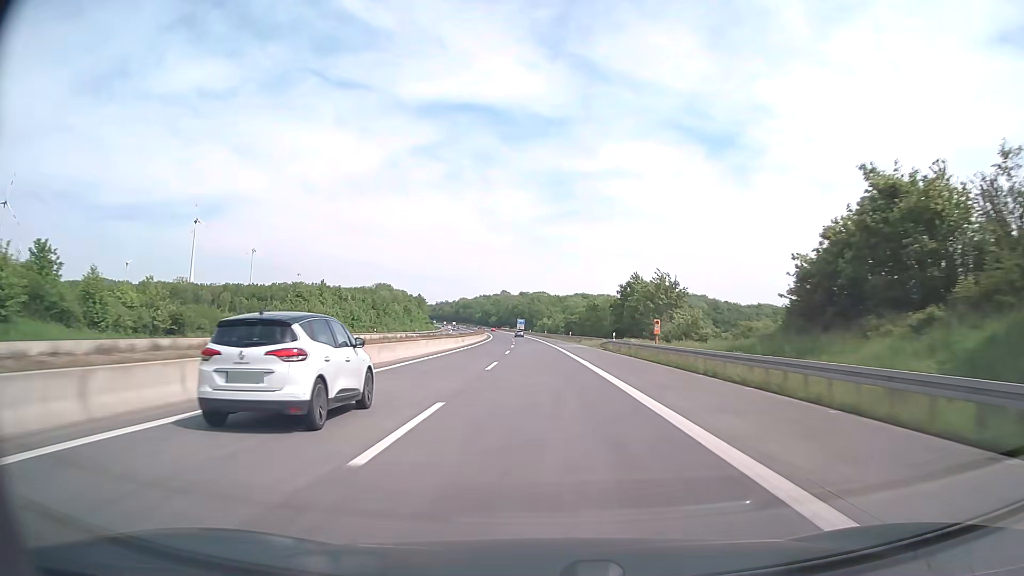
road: motorway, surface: asphalt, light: Day
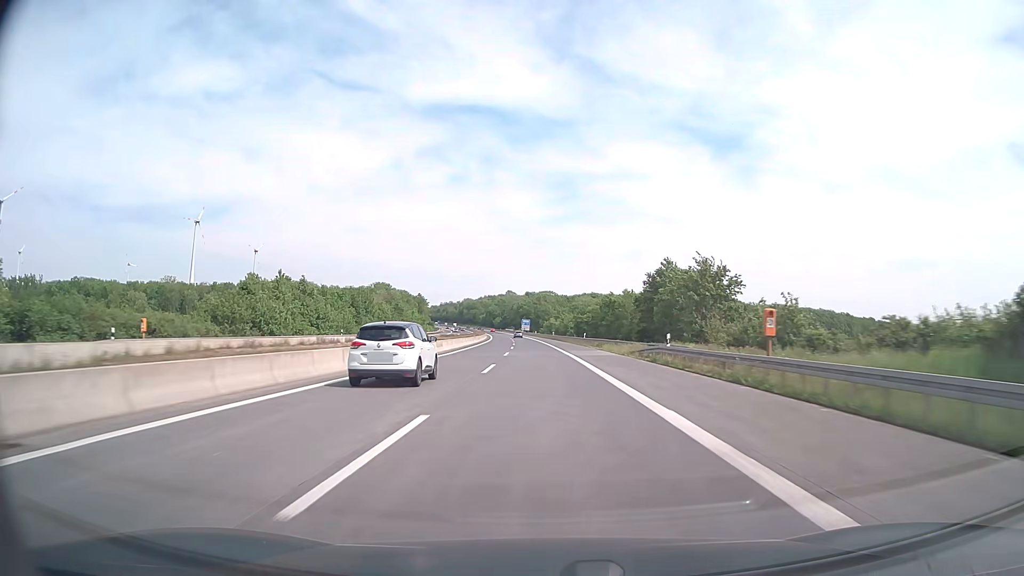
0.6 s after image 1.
(-0.1, +19.8) m; -1°
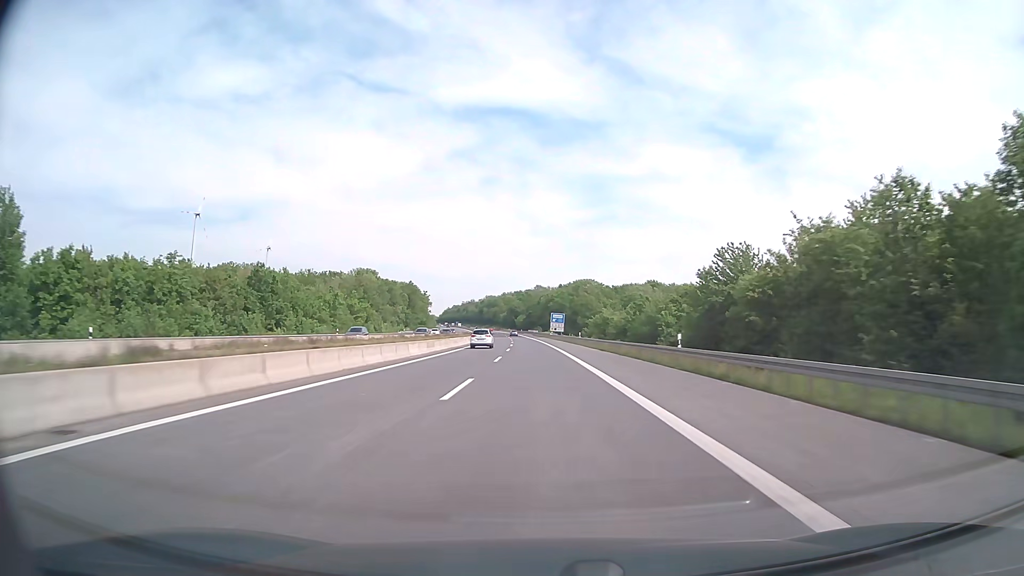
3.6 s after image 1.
(-2.4, +98.9) m; -3°
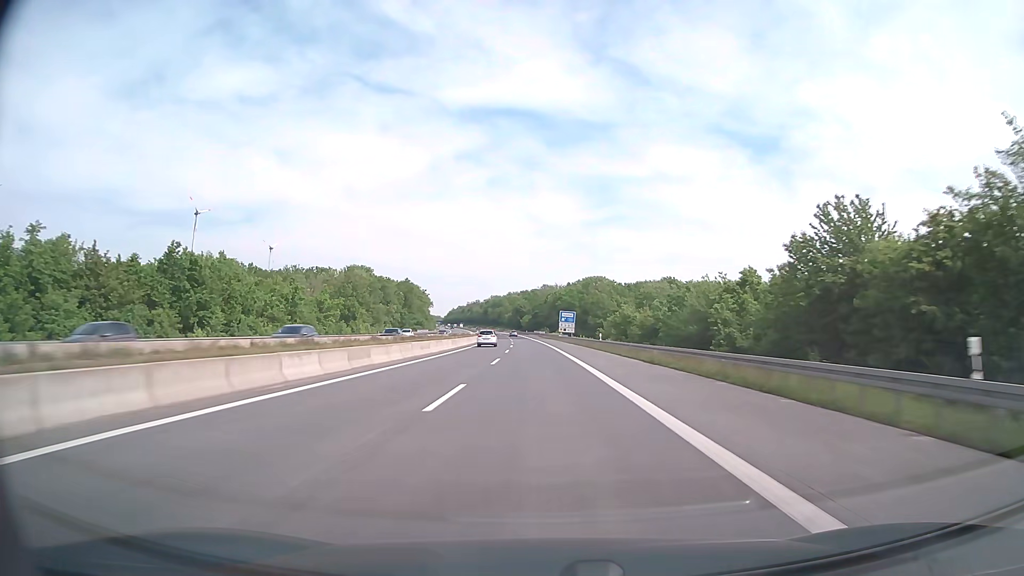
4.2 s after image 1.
(-0.1, +19.8) m; -1°
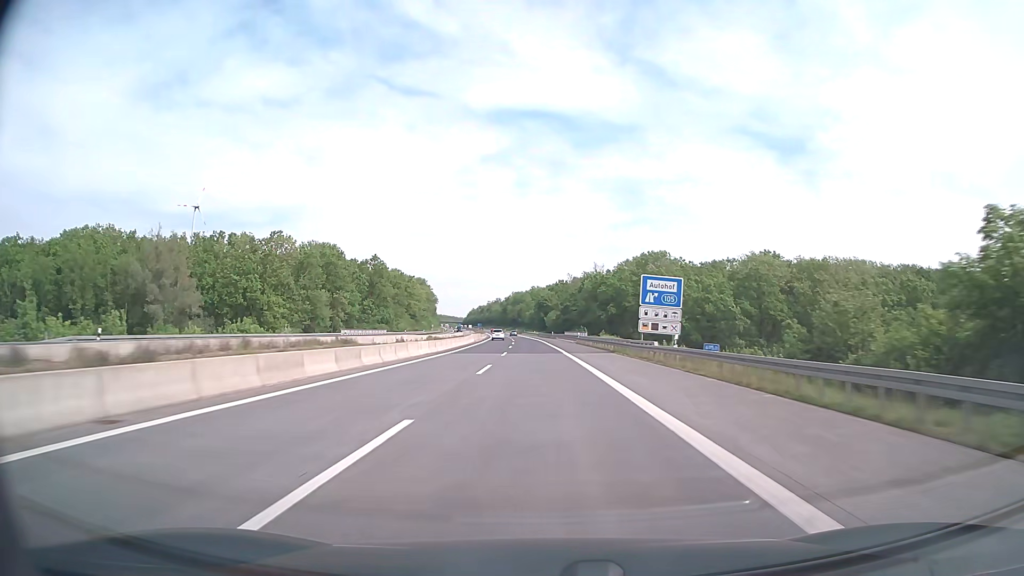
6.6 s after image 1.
(-1.6, +79.2) m; -2°
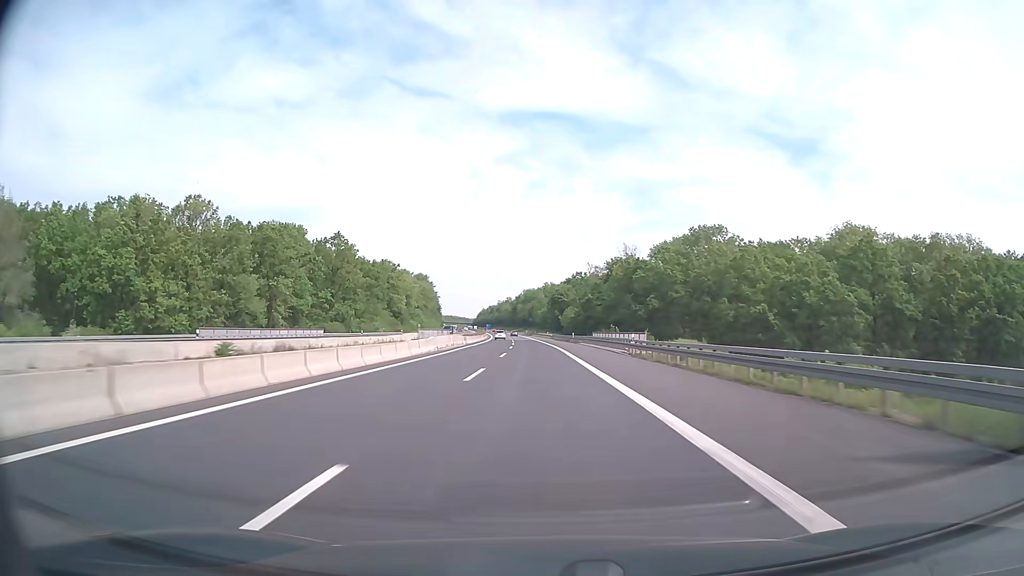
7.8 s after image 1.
(-0.4, +39.6) m; -1°
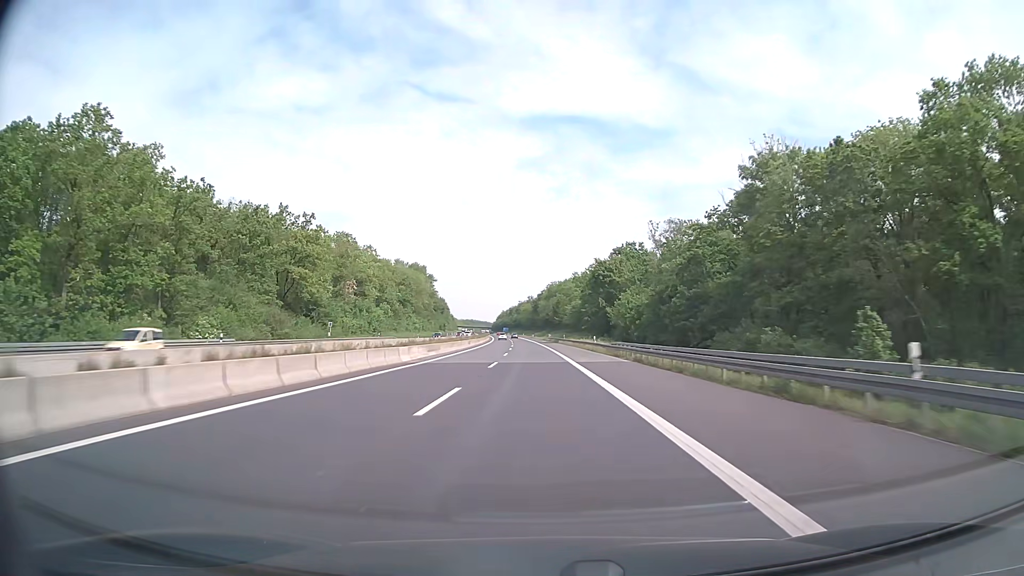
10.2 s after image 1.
(-1.4, +79.2) m; -2°
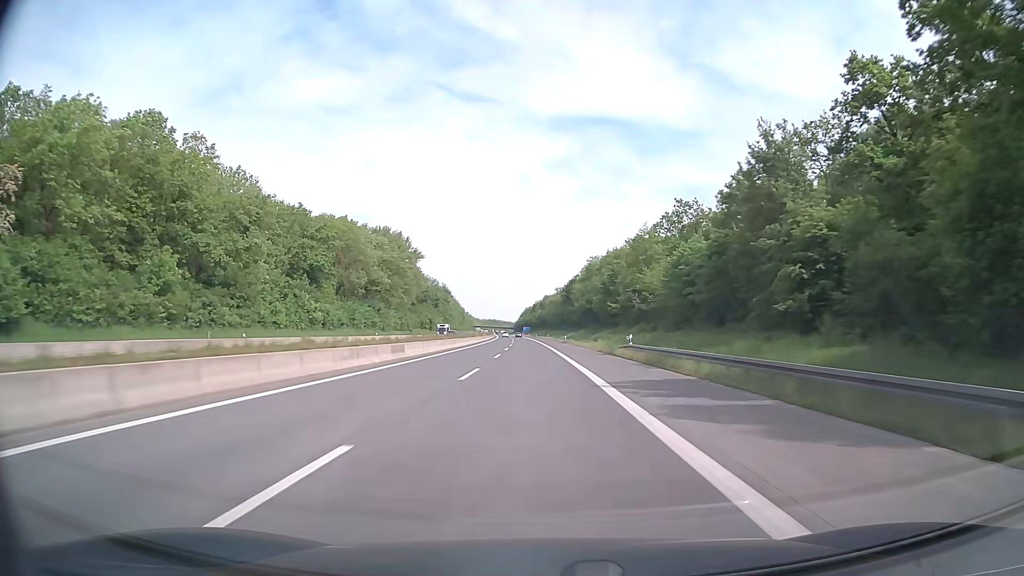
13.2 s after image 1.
(-2.7, +98.9) m; -3°
(0, +10) (0, +20) (0, +30) (0, +40) (0, +50) (-1, +60) (-1, +70) (-1, +80) (-1, +90) (-2, +100) m
